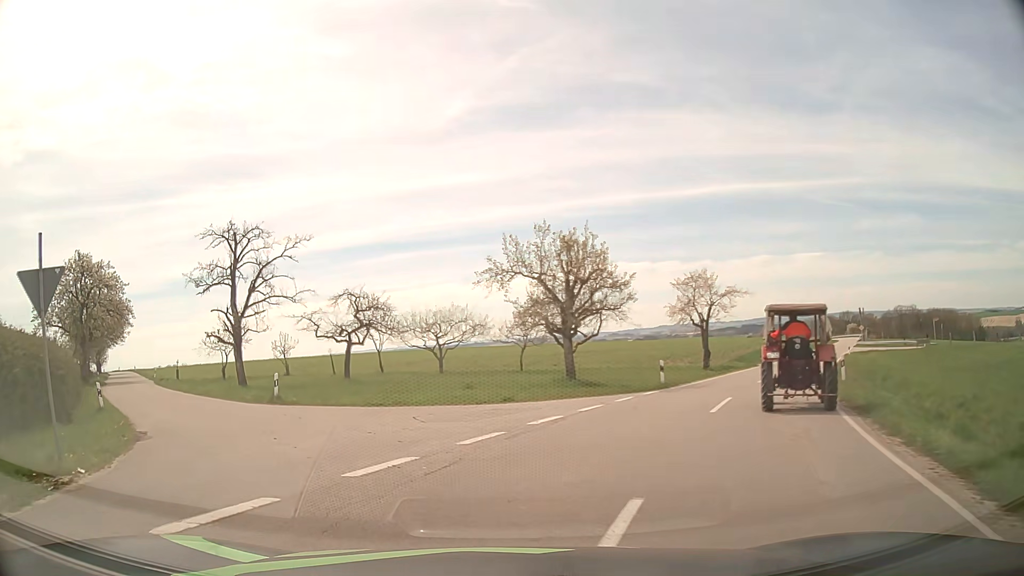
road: tertiary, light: Day
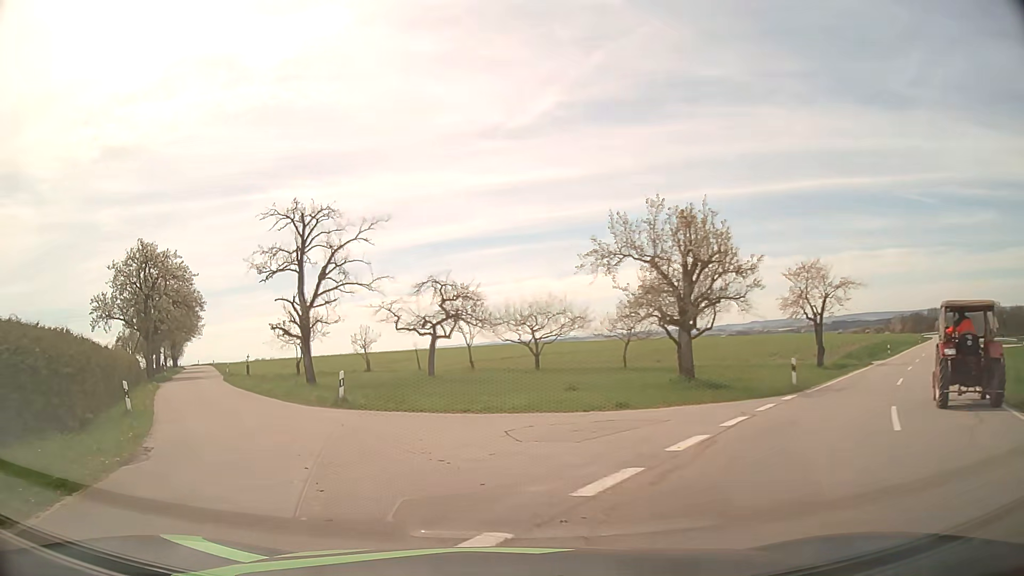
(-0.3, +3.9) m; -8°
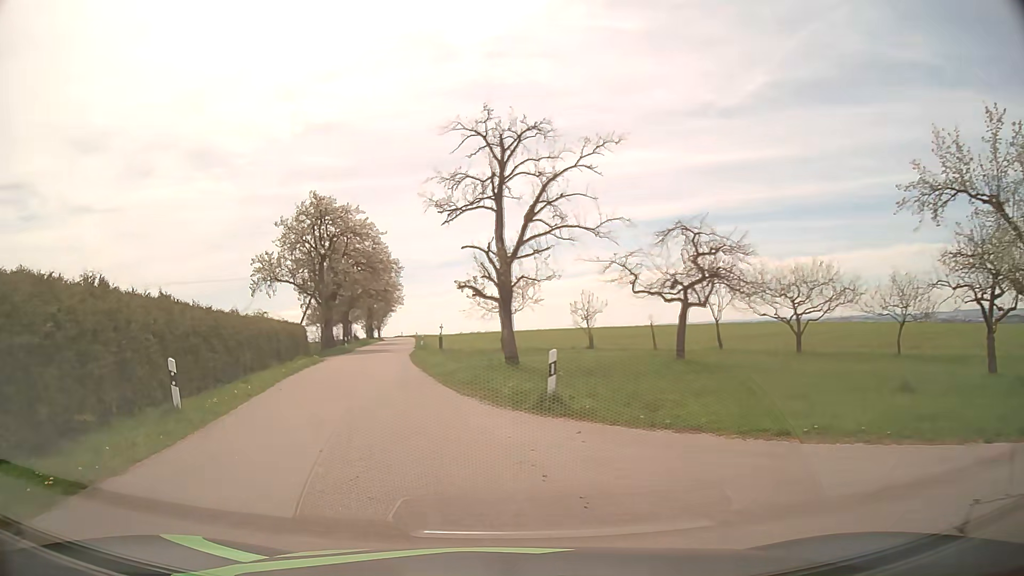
(-1.3, +8.4) m; -16°
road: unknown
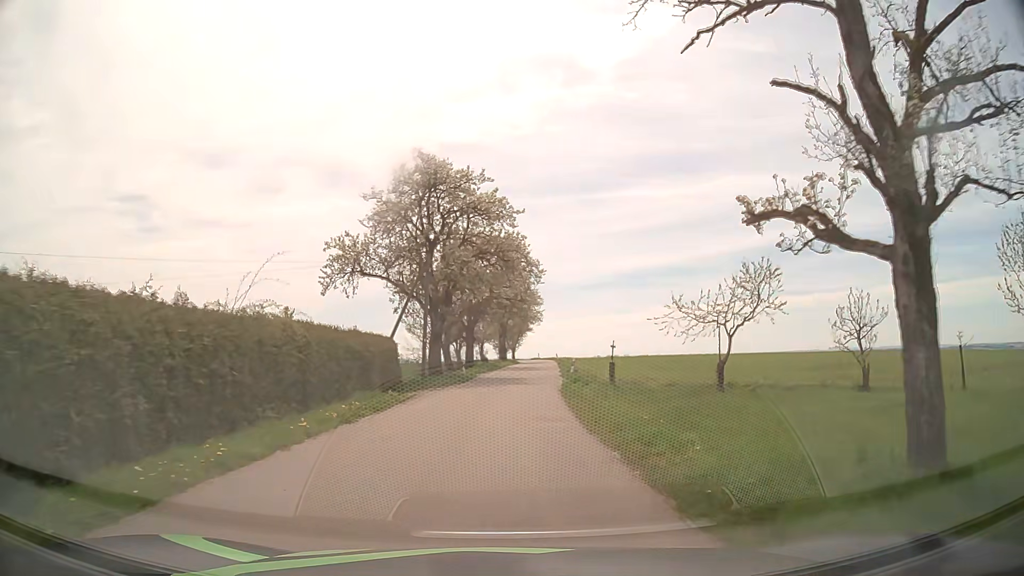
(-3.1, +14.9) m; -14°
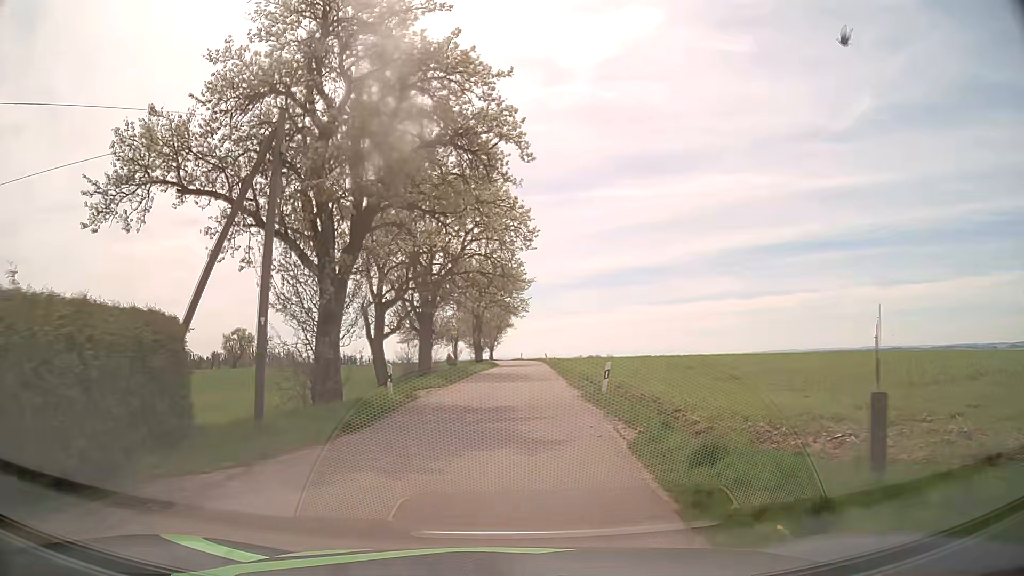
(+0.2, +18.0) m; +2°
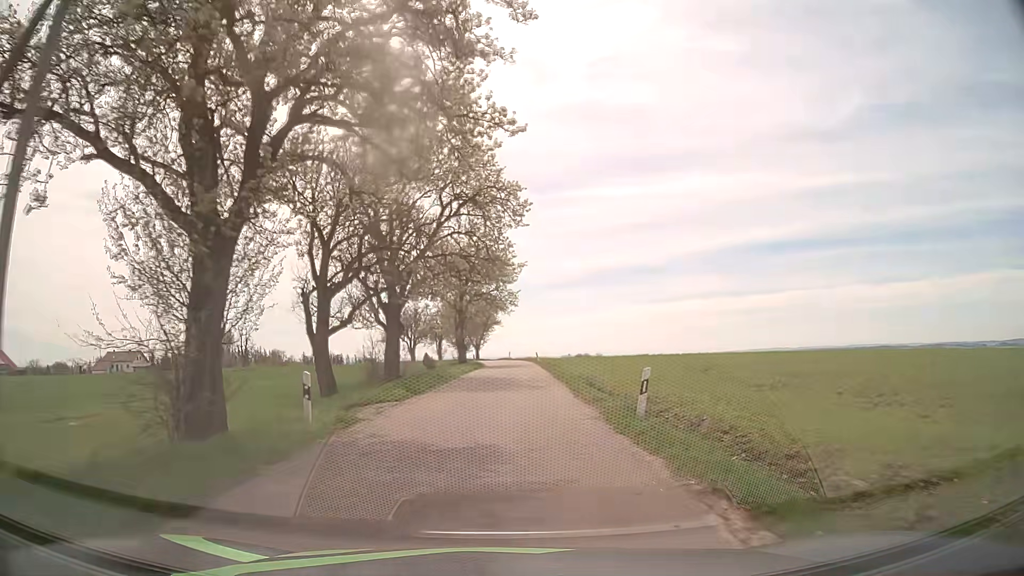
(+0.1, +6.6) m; +1°
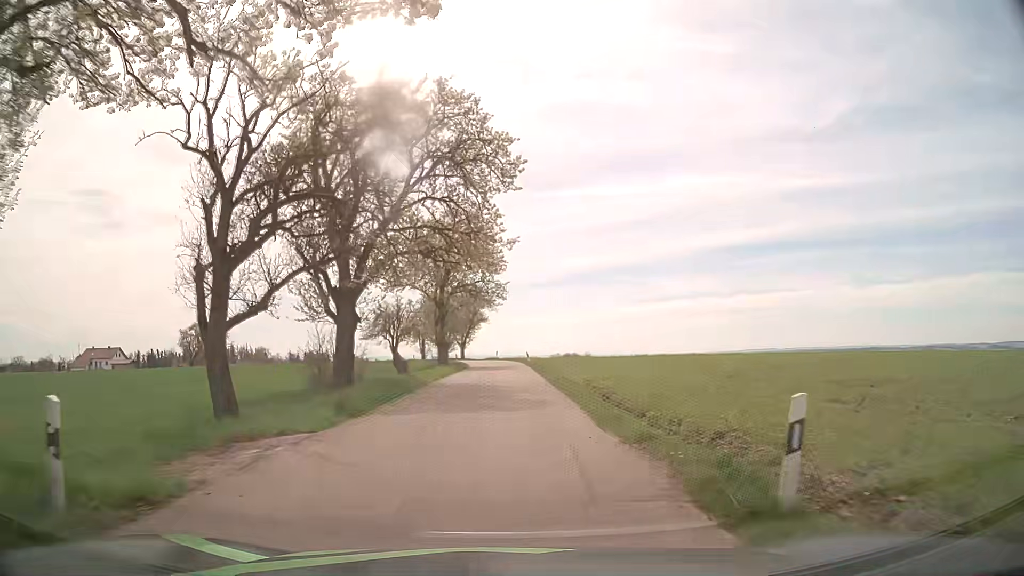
(+0.1, +6.8) m; +1°
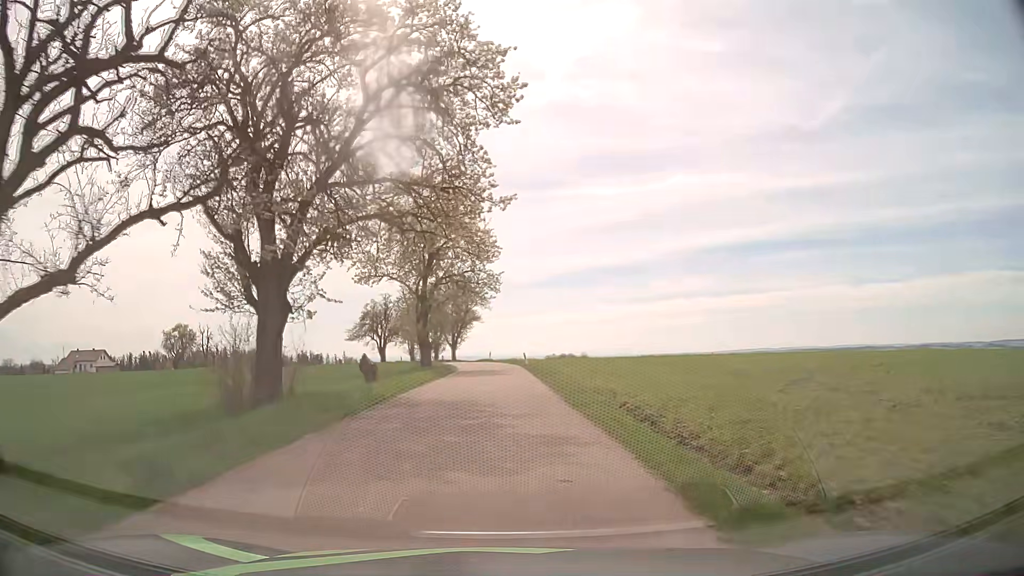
(+0.1, +7.1) m; 0°
(0, +10) (0, +20) (0, +30) (0, +40) (-1, +50) (-2, +60) (-4, +70) (-6, +79) (-10, +89) (-14, +98) m
